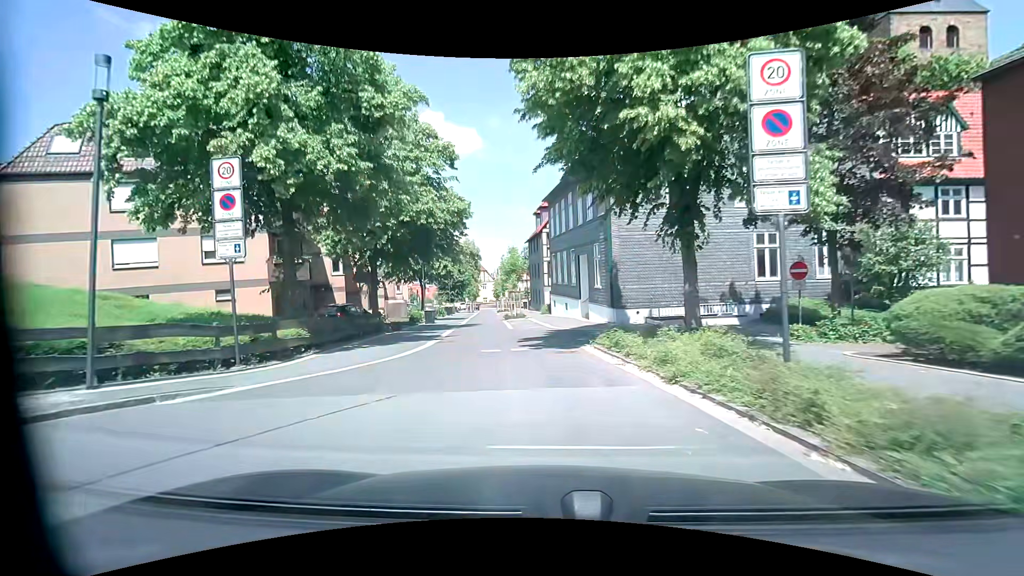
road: residential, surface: paving_stones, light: Day
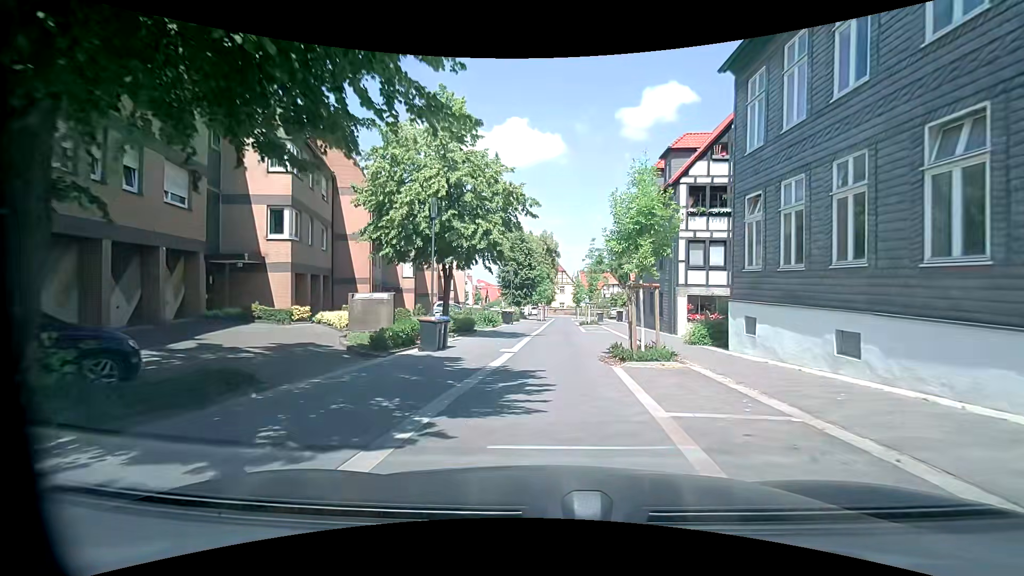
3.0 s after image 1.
(-2.4, +21.6) m; -9°
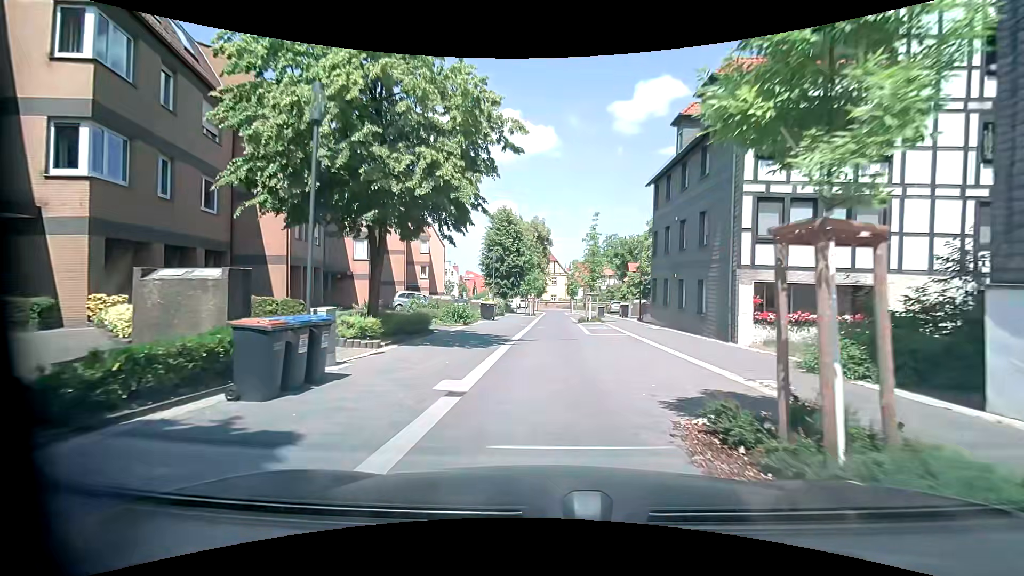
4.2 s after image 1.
(0.0, +9.1) m; +1°
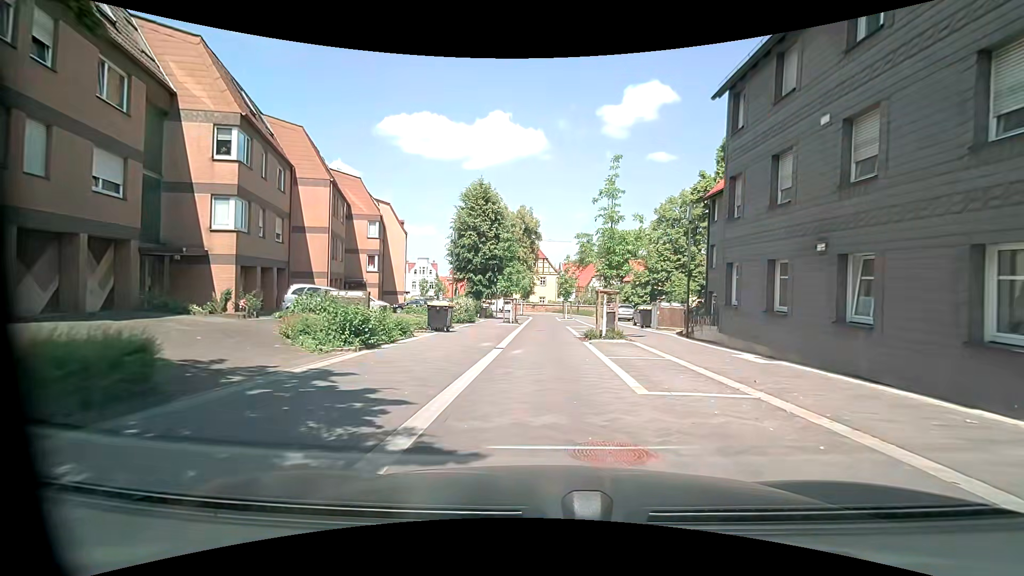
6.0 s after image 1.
(0.0, +13.5) m; +1°
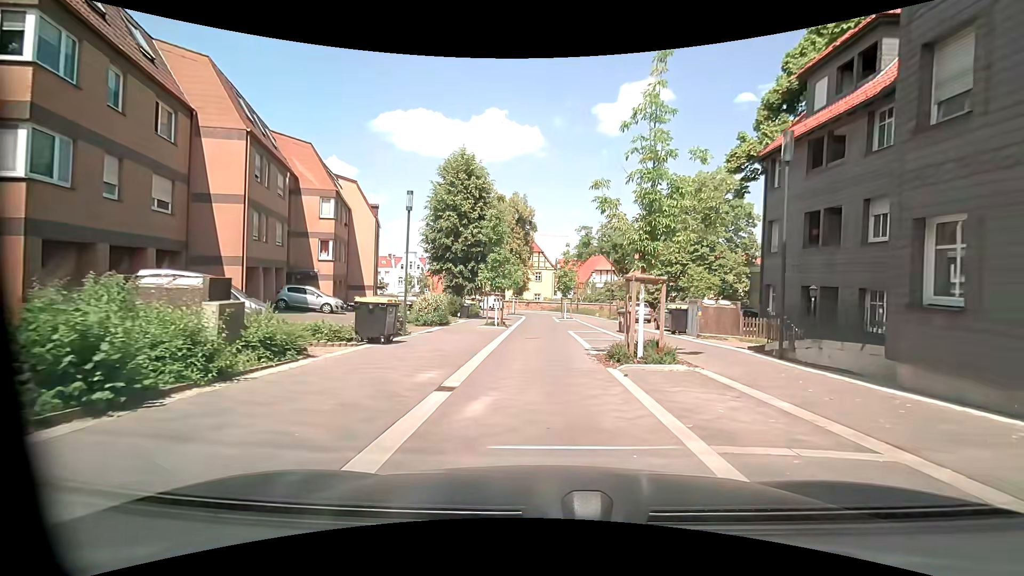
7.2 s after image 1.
(-0.1, +8.2) m; 0°
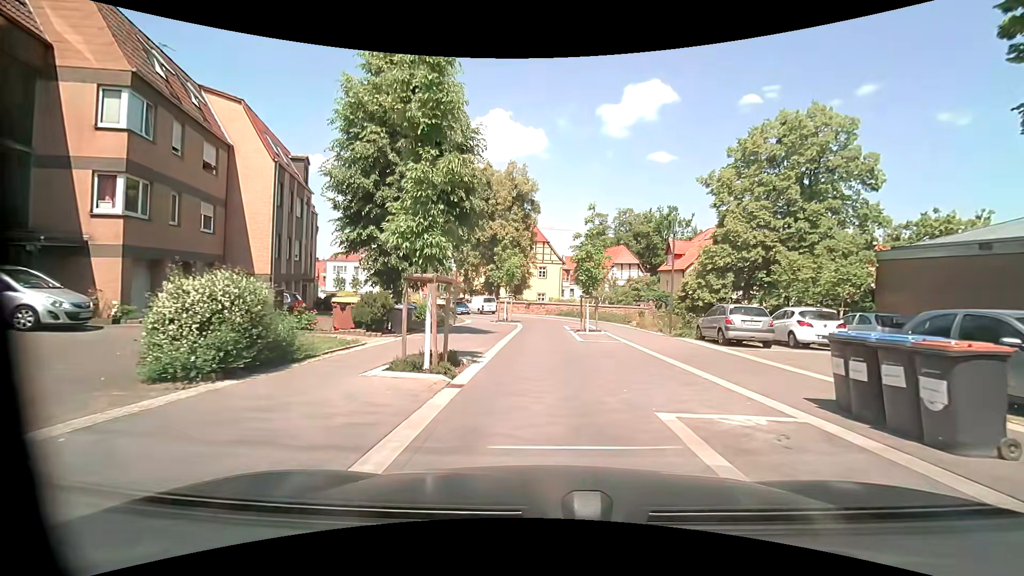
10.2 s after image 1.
(-0.3, +17.5) m; -1°
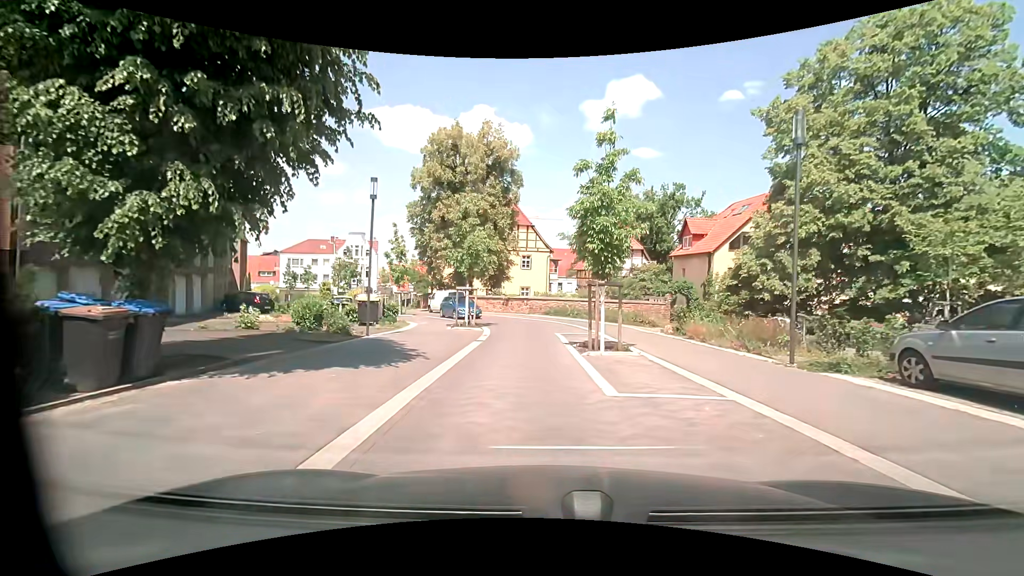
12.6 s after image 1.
(+0.4, +12.4) m; +4°
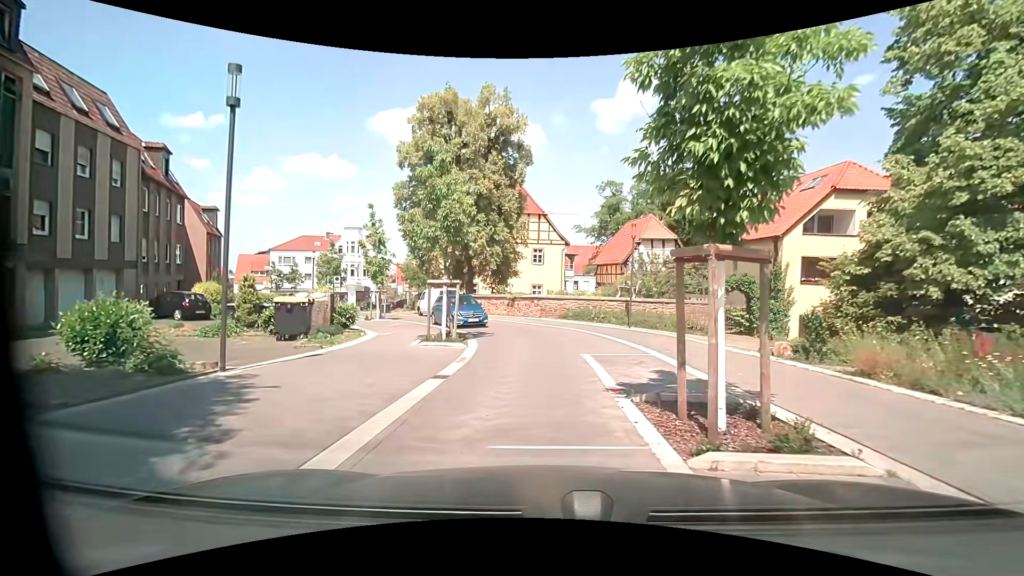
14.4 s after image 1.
(-0.3, +8.4) m; -4°
